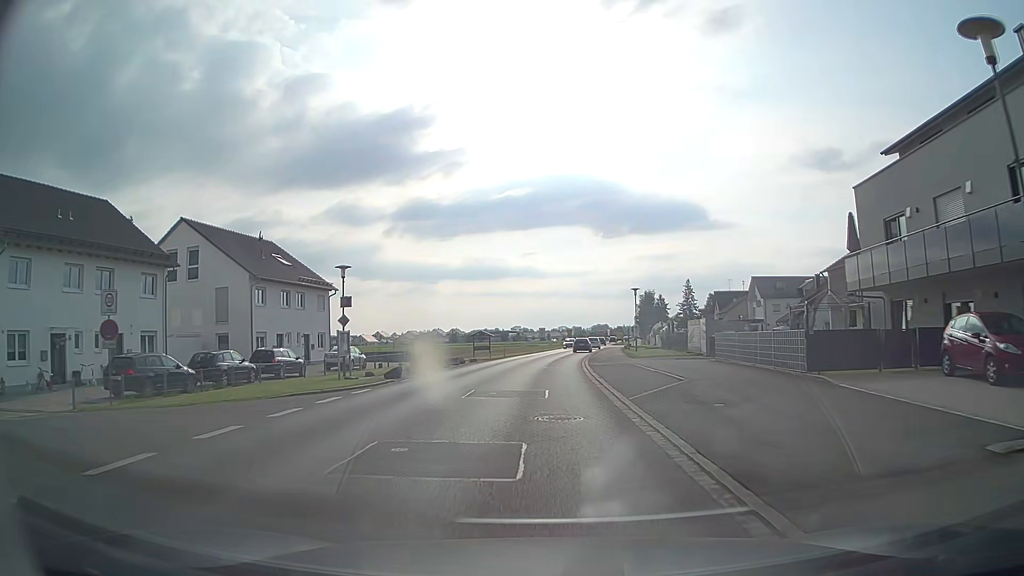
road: tertiary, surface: asphalt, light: Day
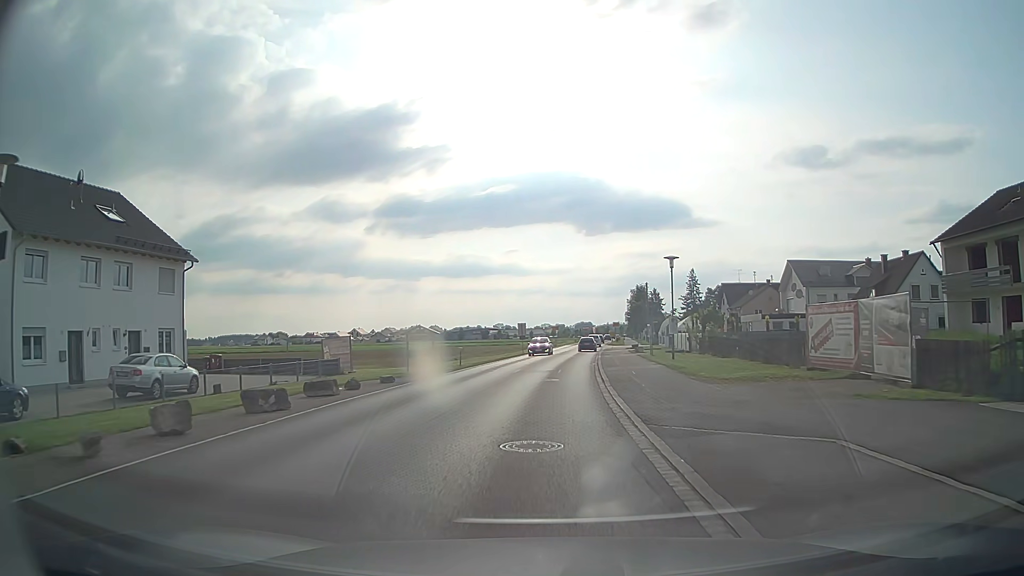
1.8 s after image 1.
(+0.2, +21.1) m; +1°
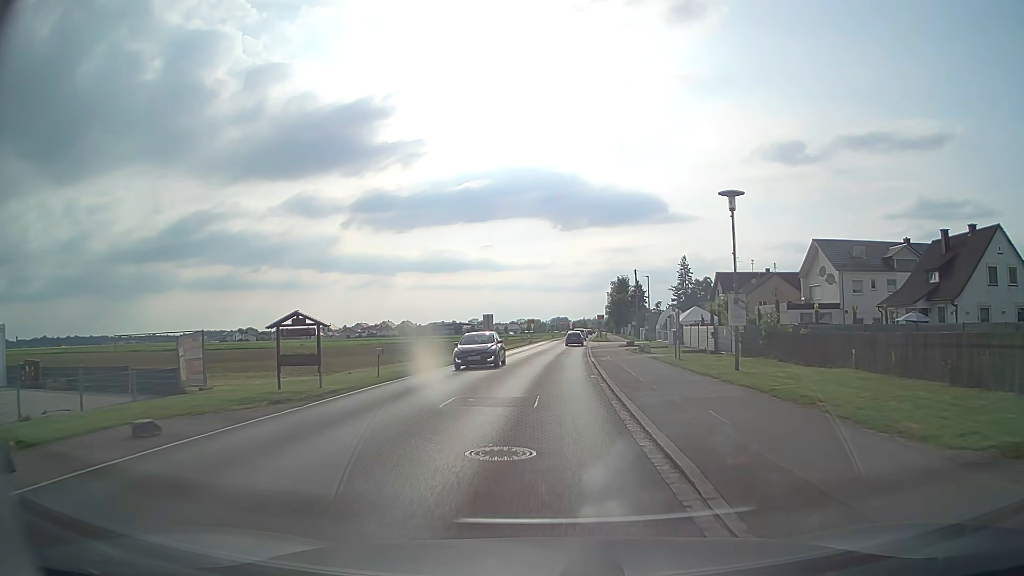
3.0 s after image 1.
(+0.3, +14.3) m; +2°
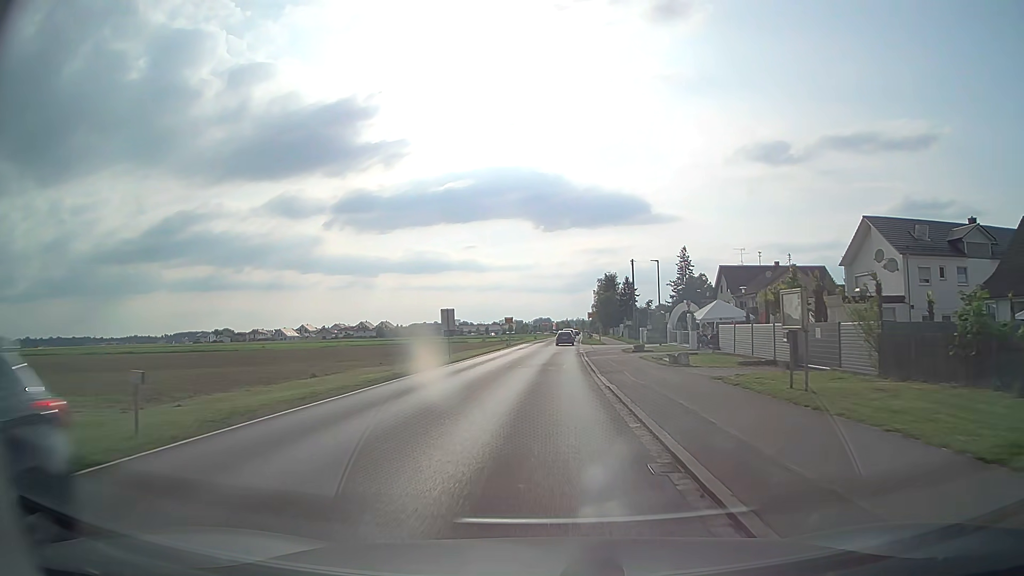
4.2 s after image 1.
(+0.2, +14.3) m; +1°
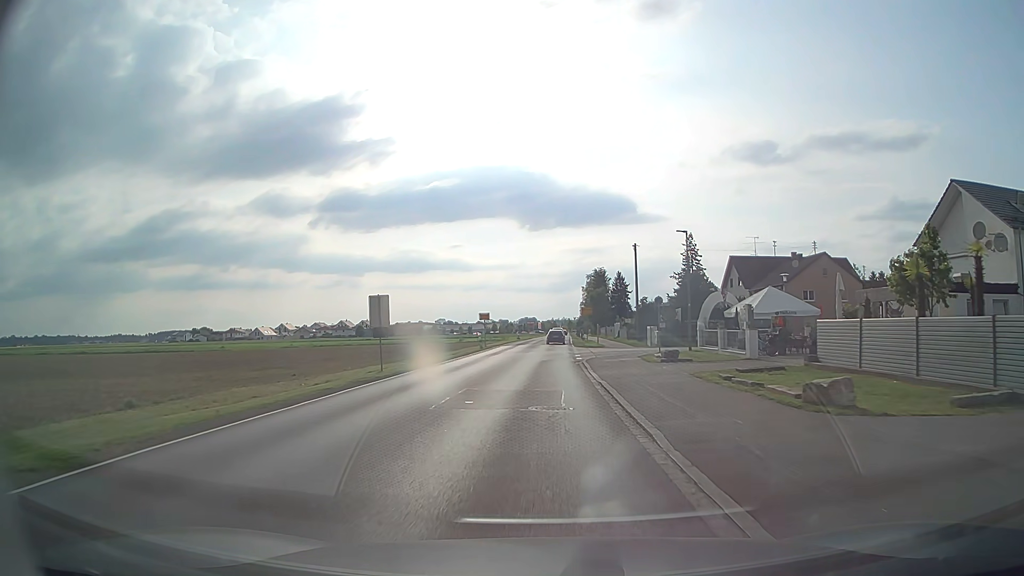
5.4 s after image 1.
(+0.2, +14.3) m; +1°
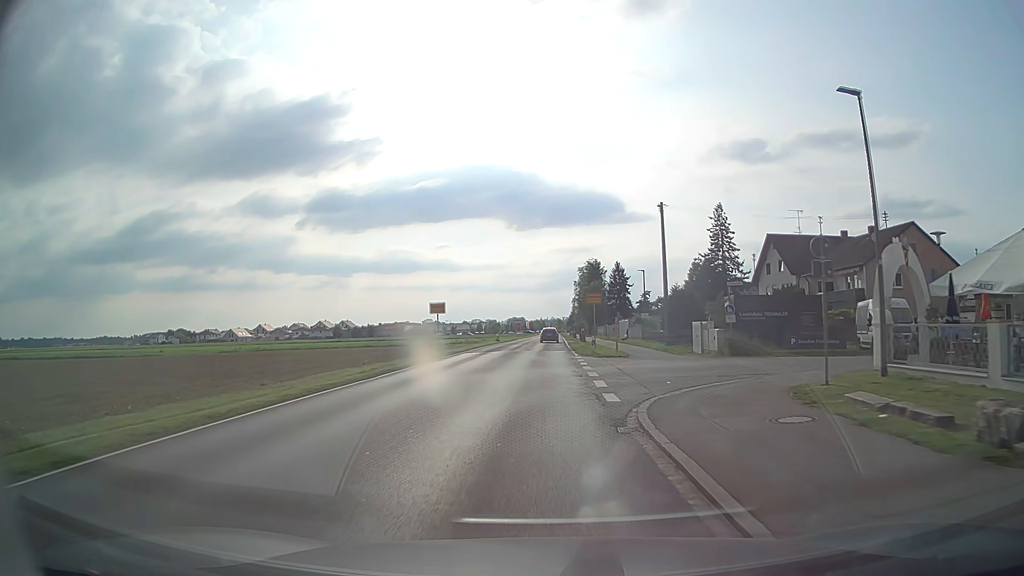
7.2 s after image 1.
(+0.2, +21.5) m; +1°
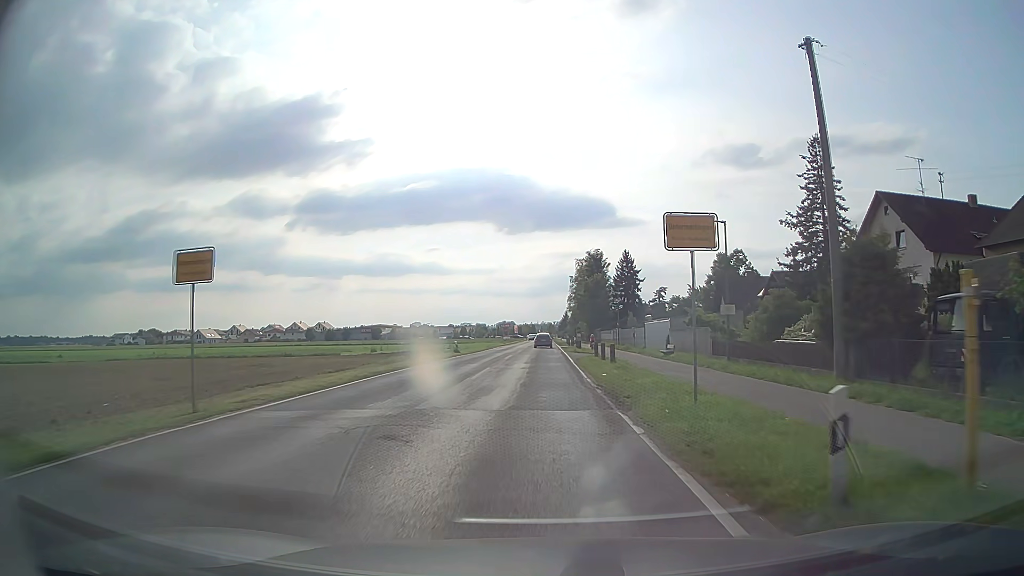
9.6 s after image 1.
(+0.3, +28.7) m; +1°
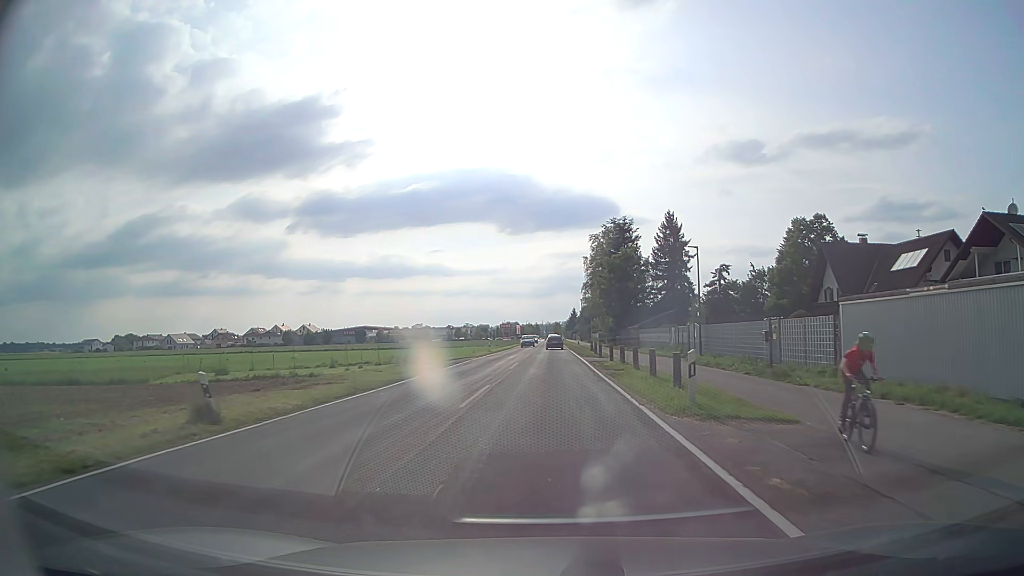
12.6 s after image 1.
(-0.2, +36.6) m; 0°
(0, +10) (0, +20) (0, +30) (0, +40) (+1, +50) (+1, +60) (+1, +70) (+1, +80) (+1, +90) (+1, +100) m
